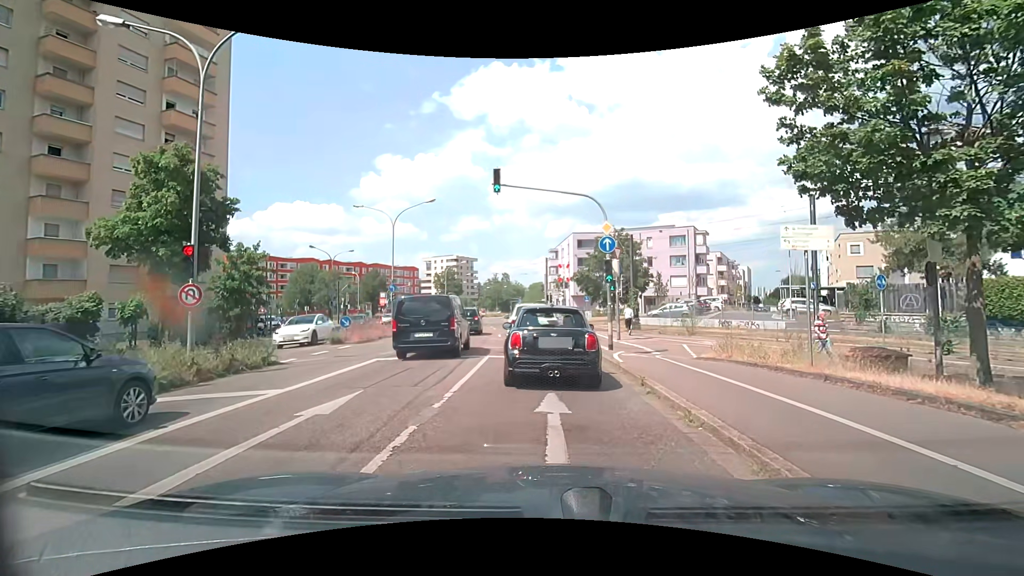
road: secondary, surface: asphalt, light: Day
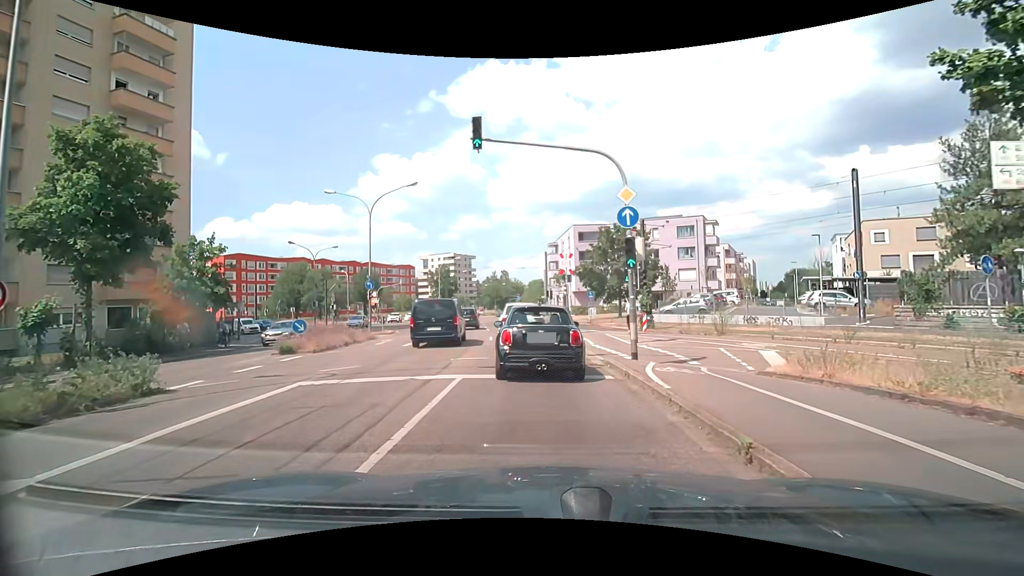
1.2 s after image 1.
(0.0, +4.9) m; -1°
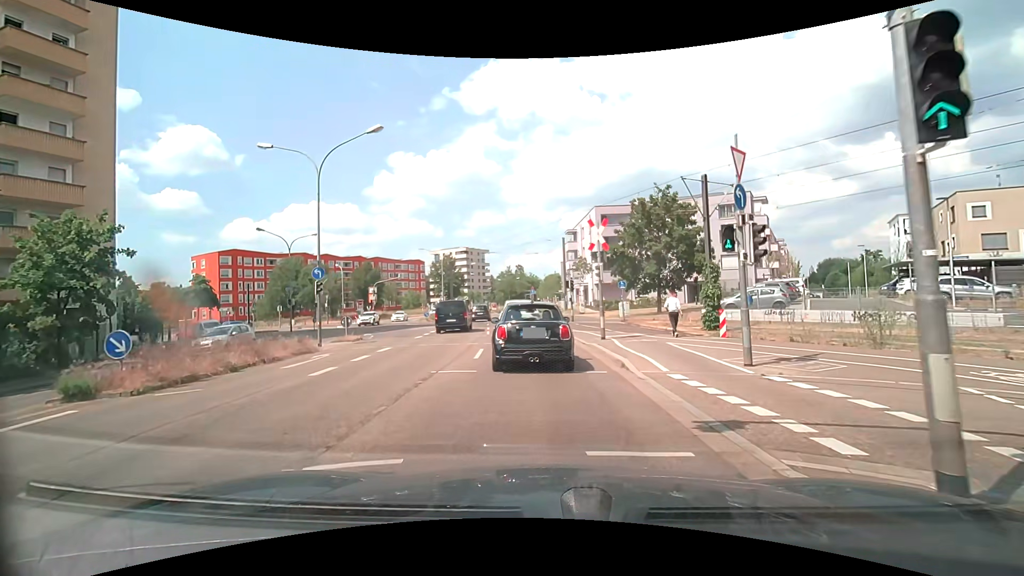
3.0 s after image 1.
(-0.1, +9.8) m; -2°
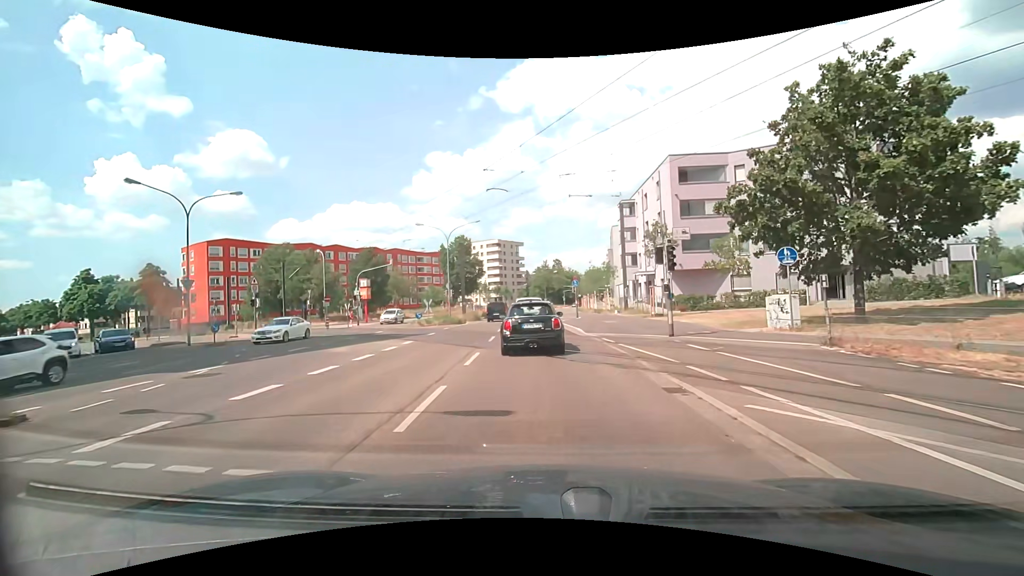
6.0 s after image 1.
(-0.7, +20.2) m; -4°
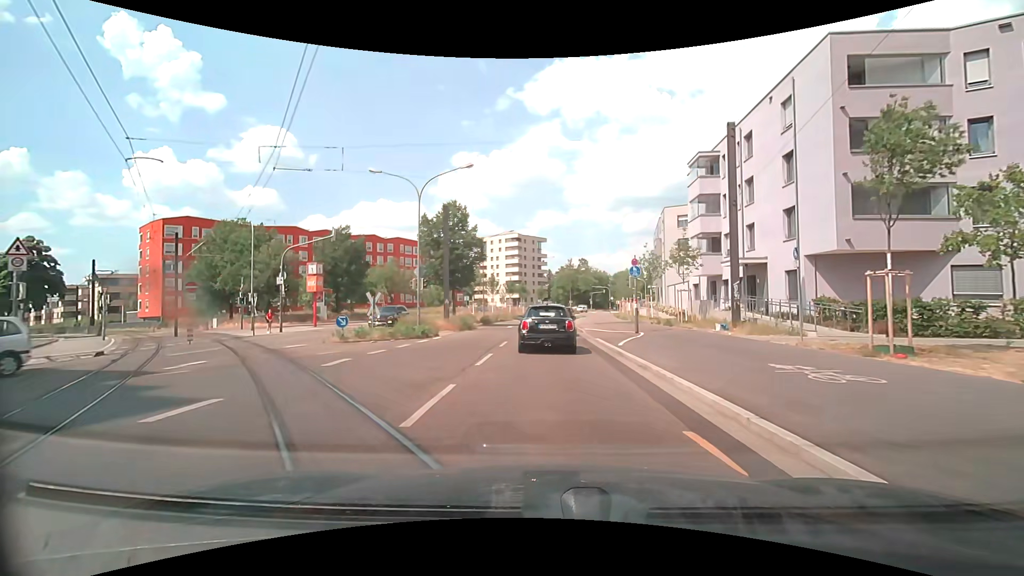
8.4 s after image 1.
(-0.7, +19.8) m; -3°
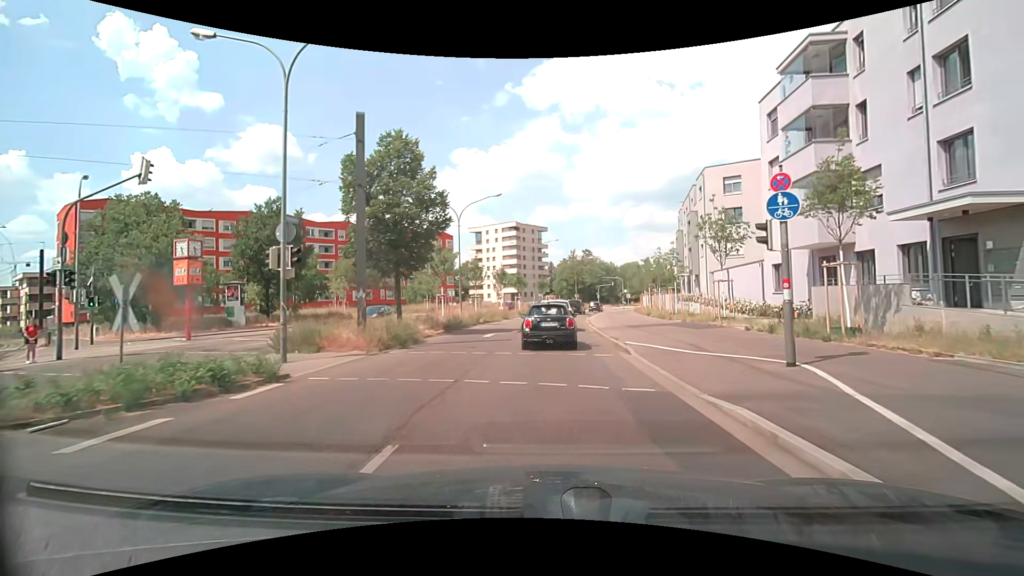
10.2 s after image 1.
(0.0, +15.6) m; 0°
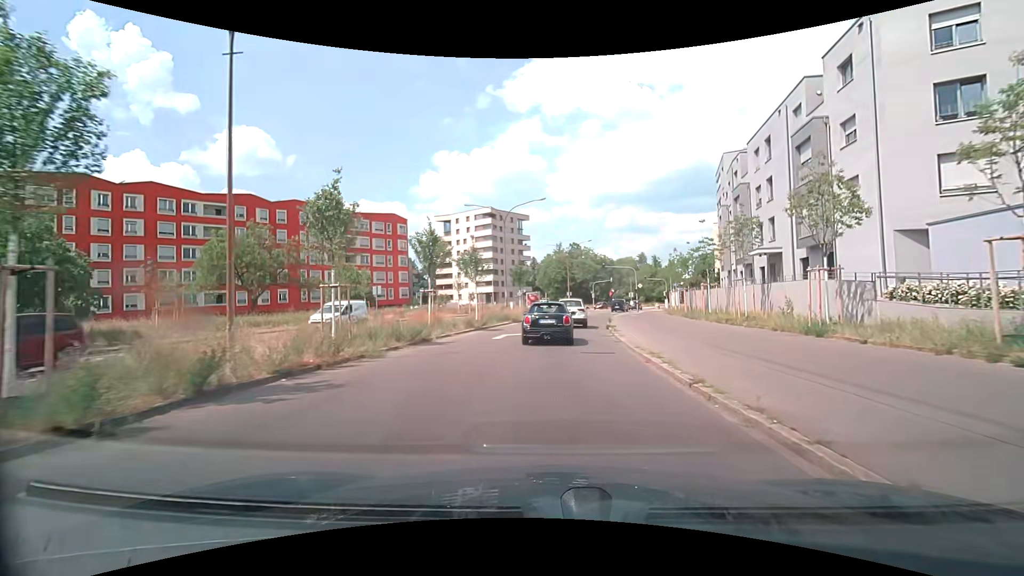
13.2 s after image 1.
(+0.1, +26.9) m; +2°
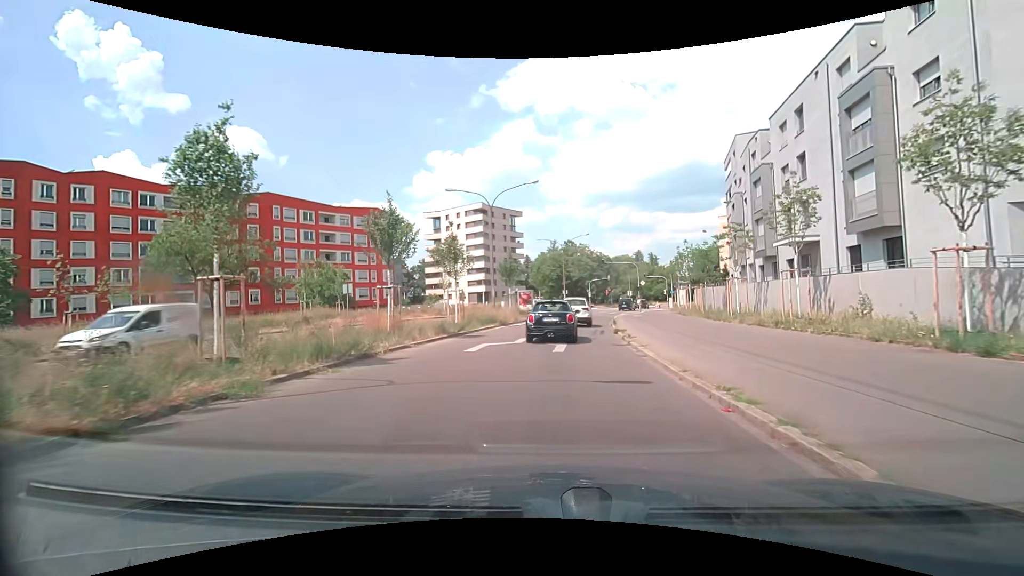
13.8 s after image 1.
(0.0, +5.5) m; +1°
(0, +10) (+1, +20) (+1, +30) (+3, +40) (+4, +50) (+7, +59) (+9, +69) (+12, +79) (+16, +88) (+19, +97) m
